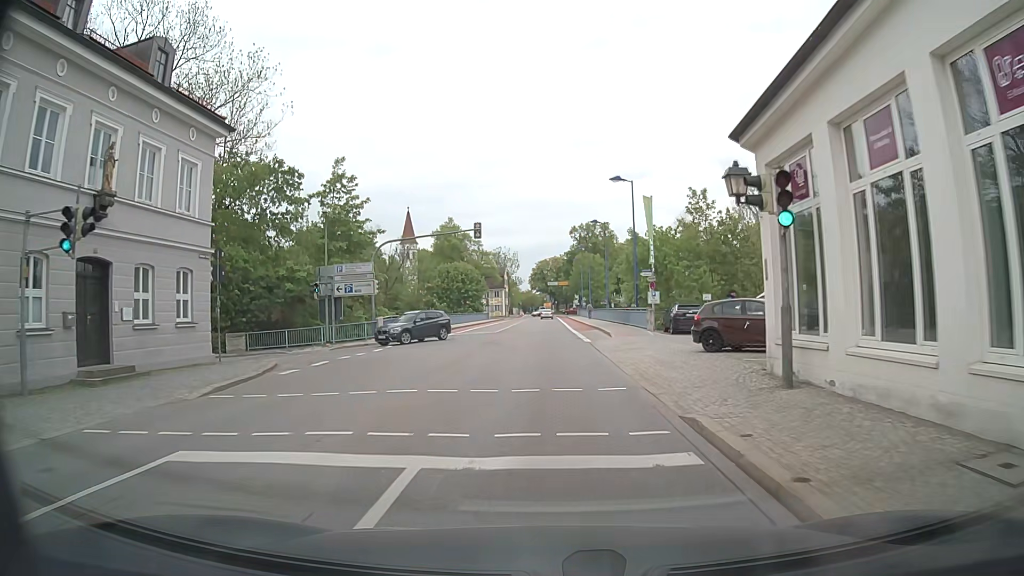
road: residential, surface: asphalt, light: Day
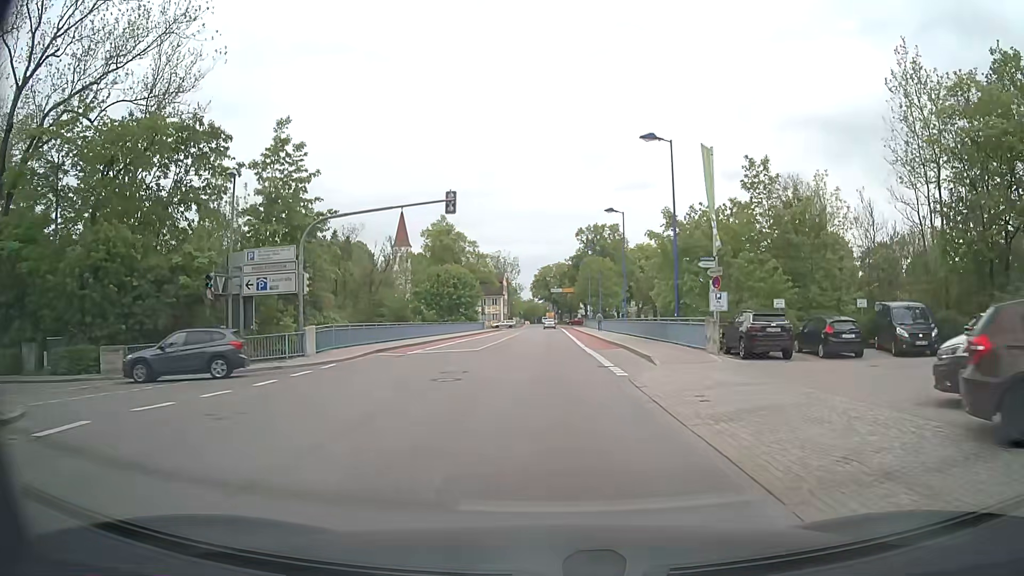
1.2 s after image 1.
(-0.1, +12.7) m; -1°
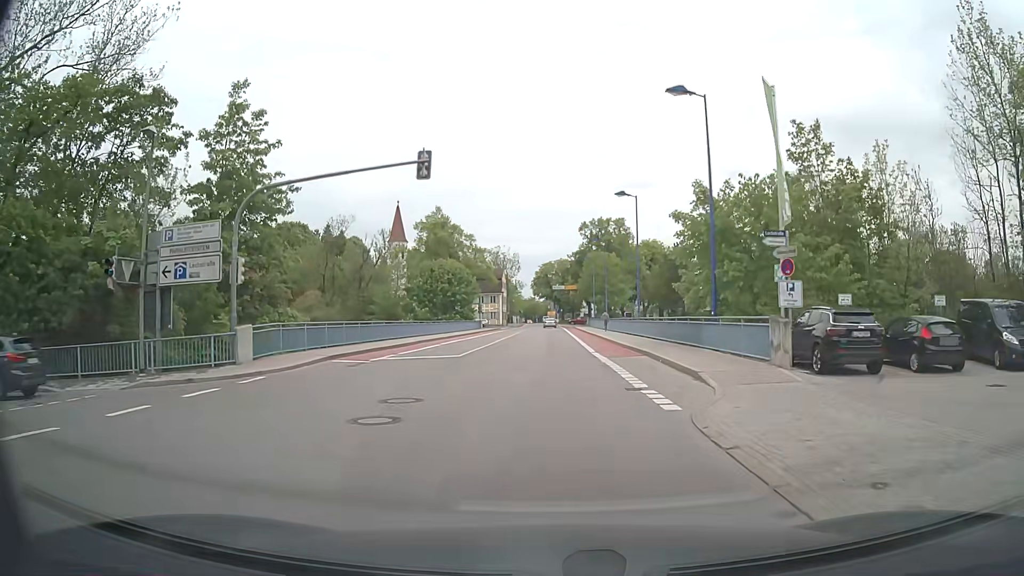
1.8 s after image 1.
(0.0, +6.6) m; 0°
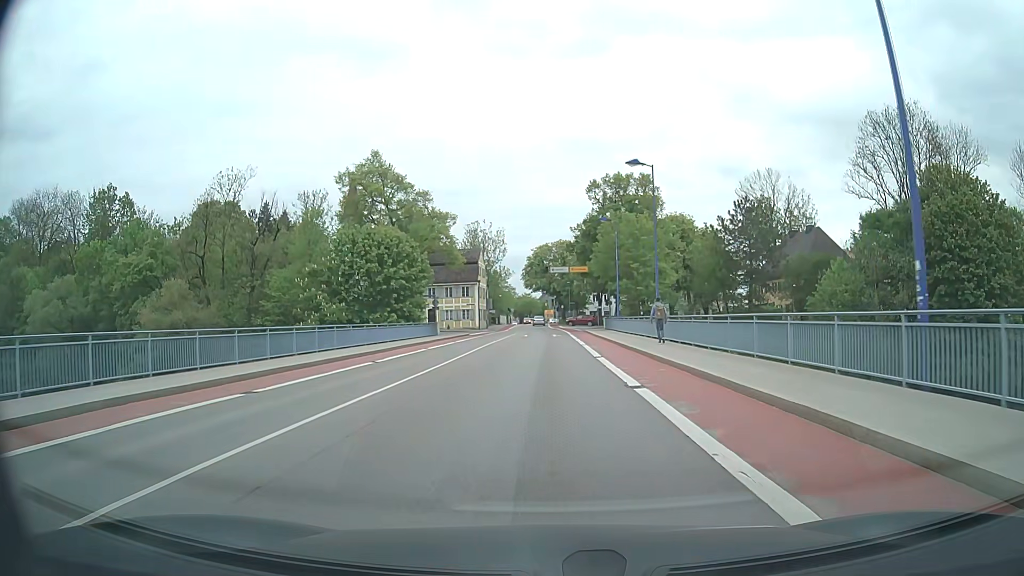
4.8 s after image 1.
(+0.4, +35.1) m; 0°
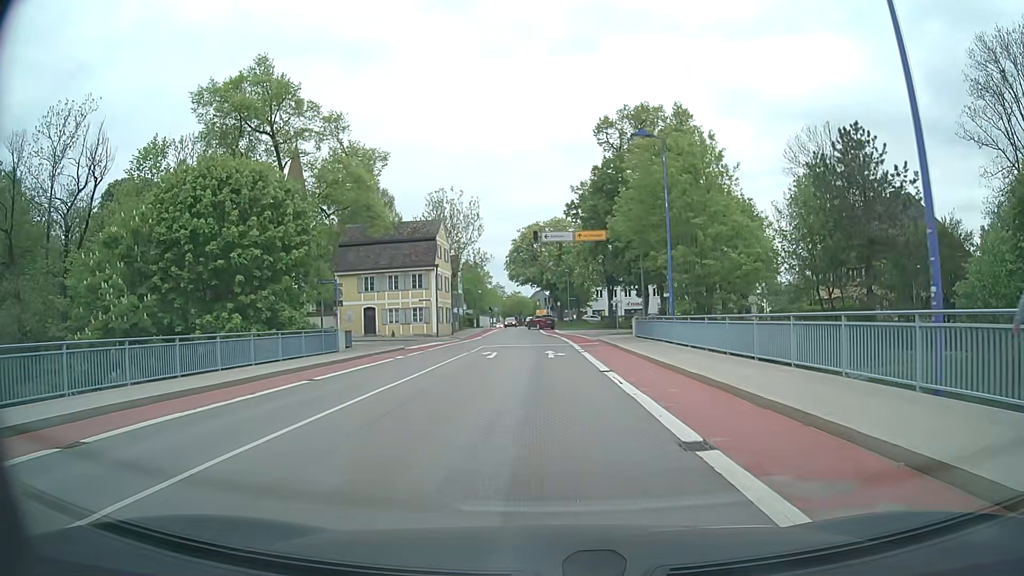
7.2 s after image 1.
(+0.2, +26.7) m; +1°
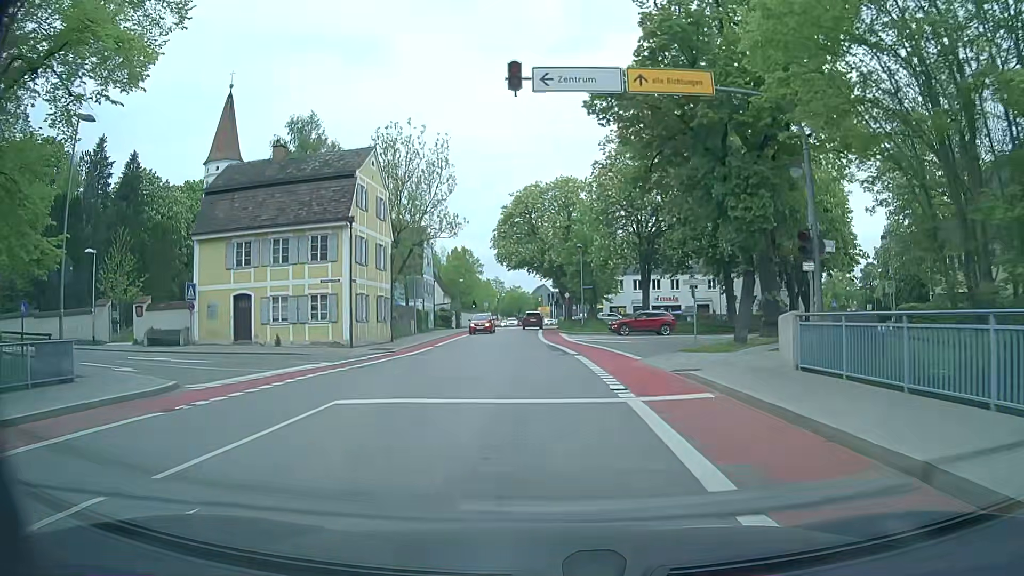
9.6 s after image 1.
(0.0, +25.2) m; 0°
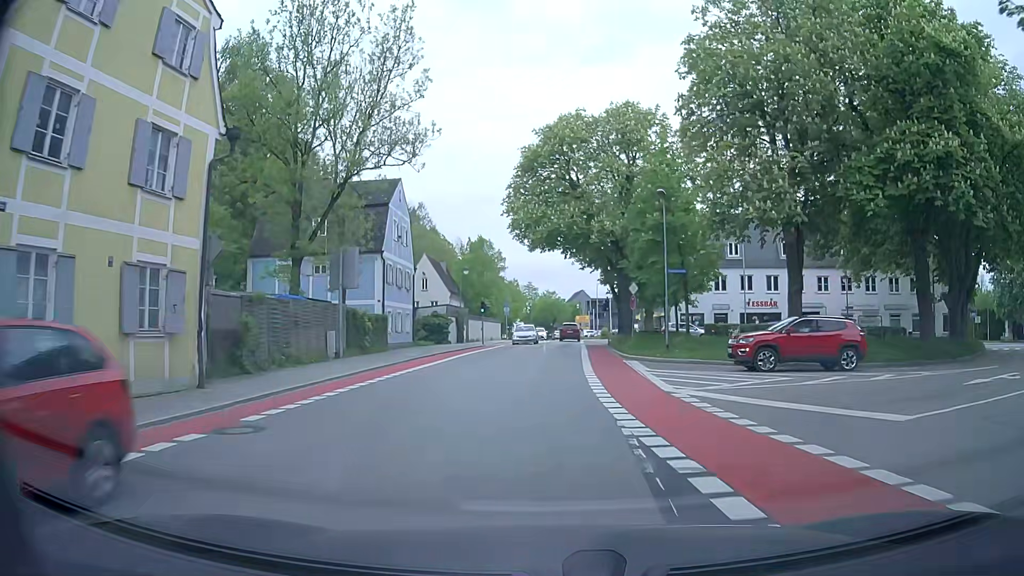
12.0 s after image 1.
(-0.6, +24.6) m; -3°
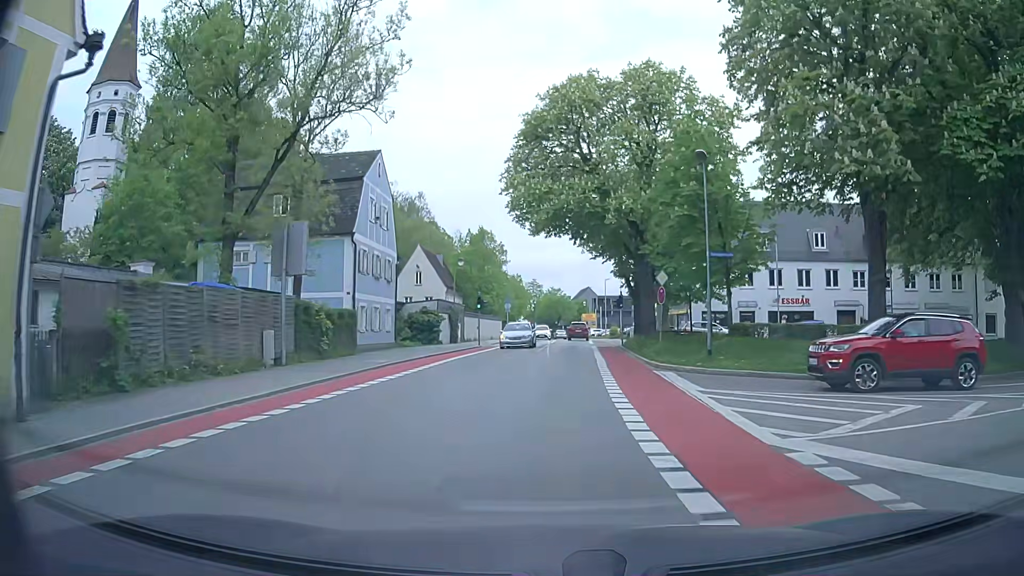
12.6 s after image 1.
(0.0, +6.2) m; 0°
(0, +10) (0, +20) (+1, +30) (+1, +40) (+2, +50) (+3, +60) (+3, +70) (+3, +80) (+3, +90) (+3, +100) m
